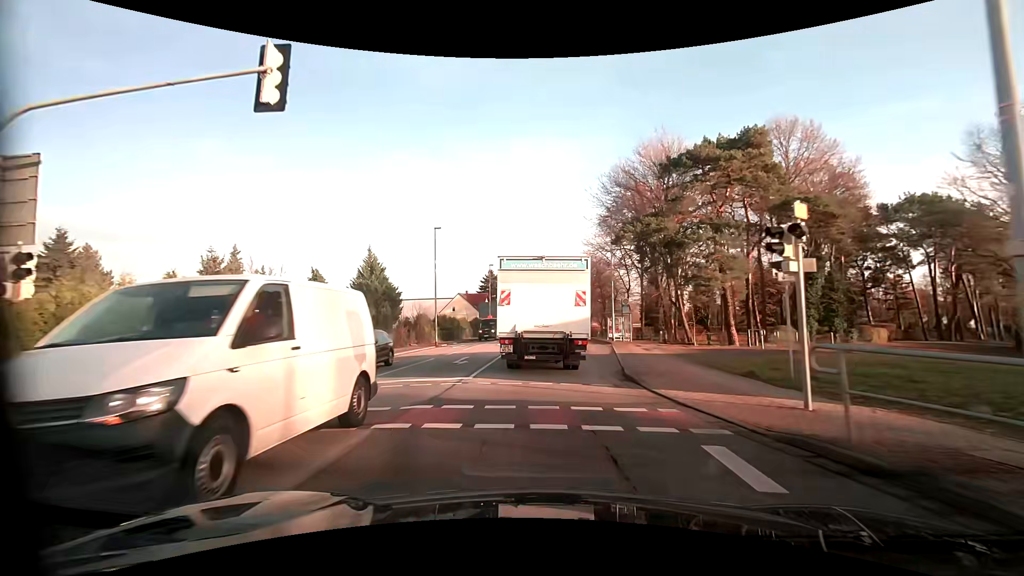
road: primary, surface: asphalt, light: Day
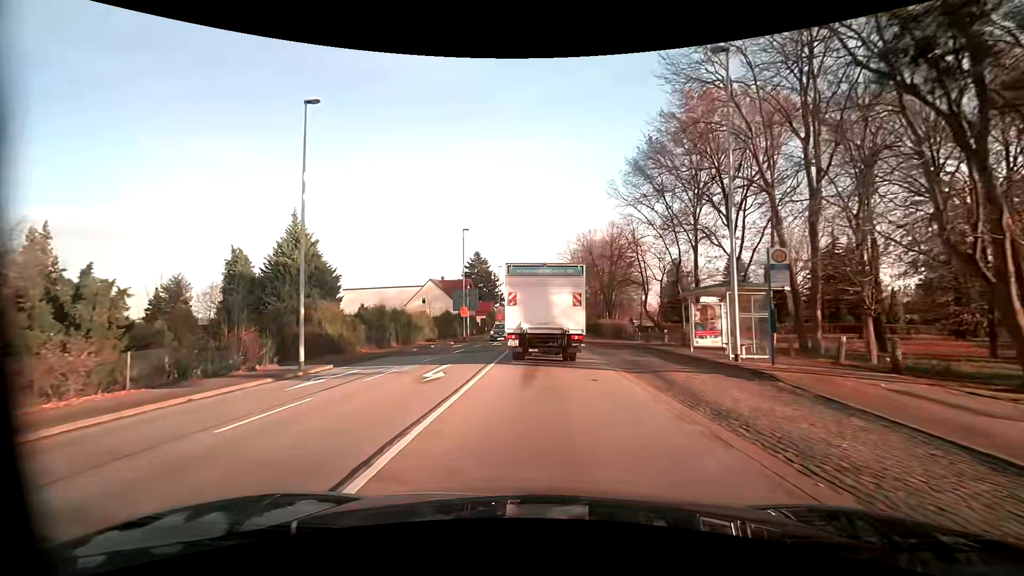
(-0.1, +25.4) m; 0°
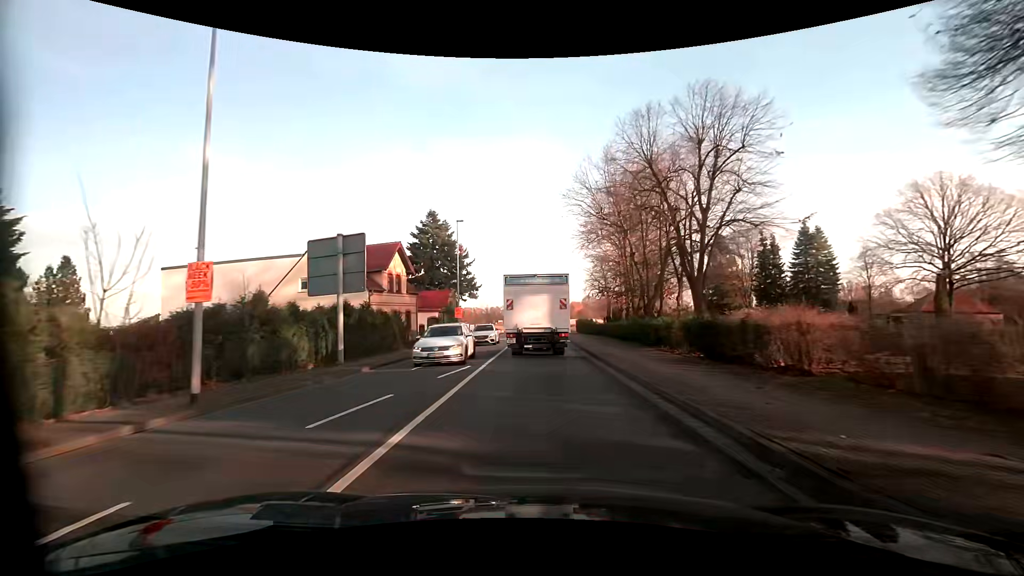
(+0.4, +36.2) m; 0°
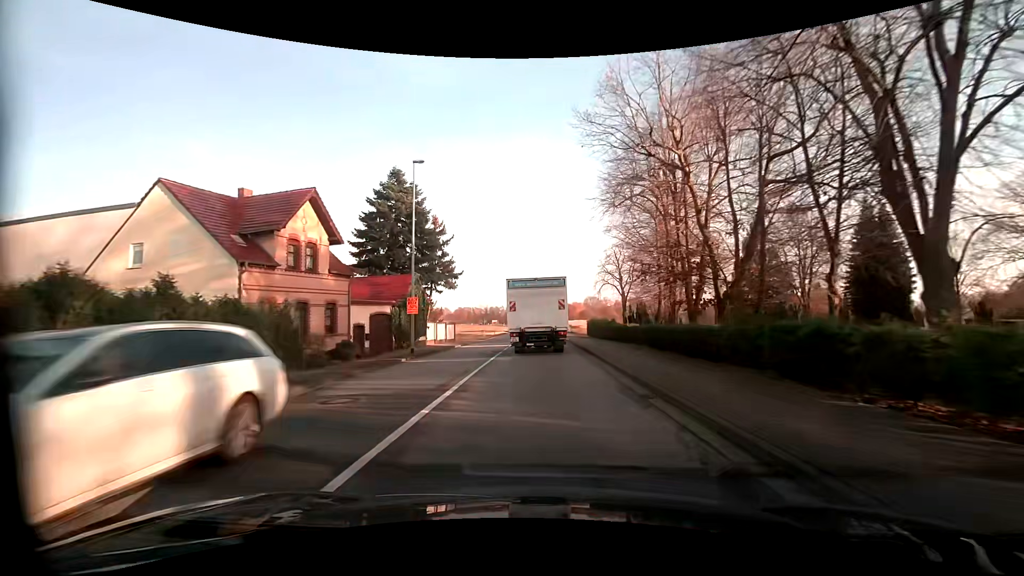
(+0.1, +15.6) m; 0°
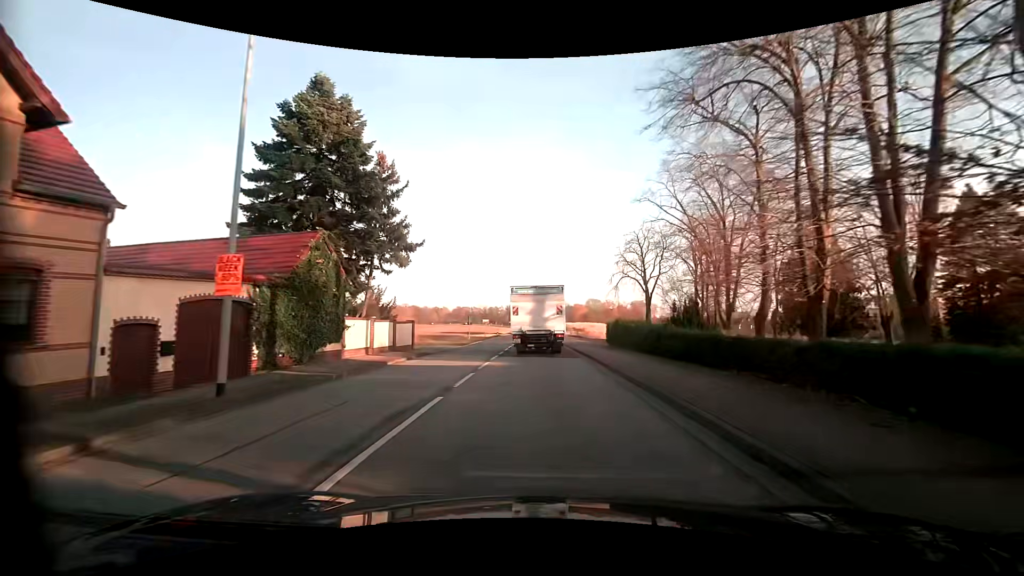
(0.0, +16.0) m; -1°
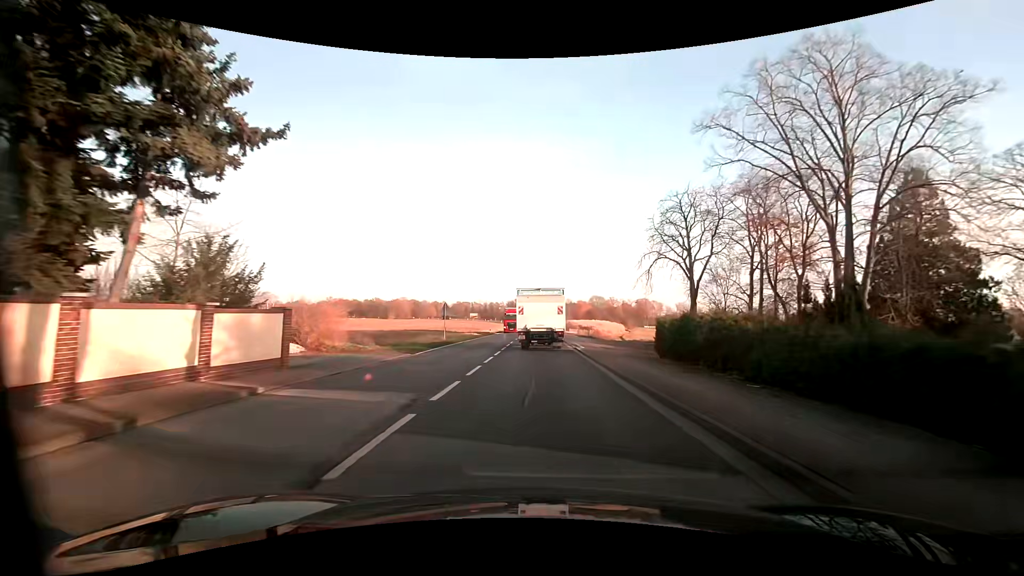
(+0.2, +16.4) m; 0°
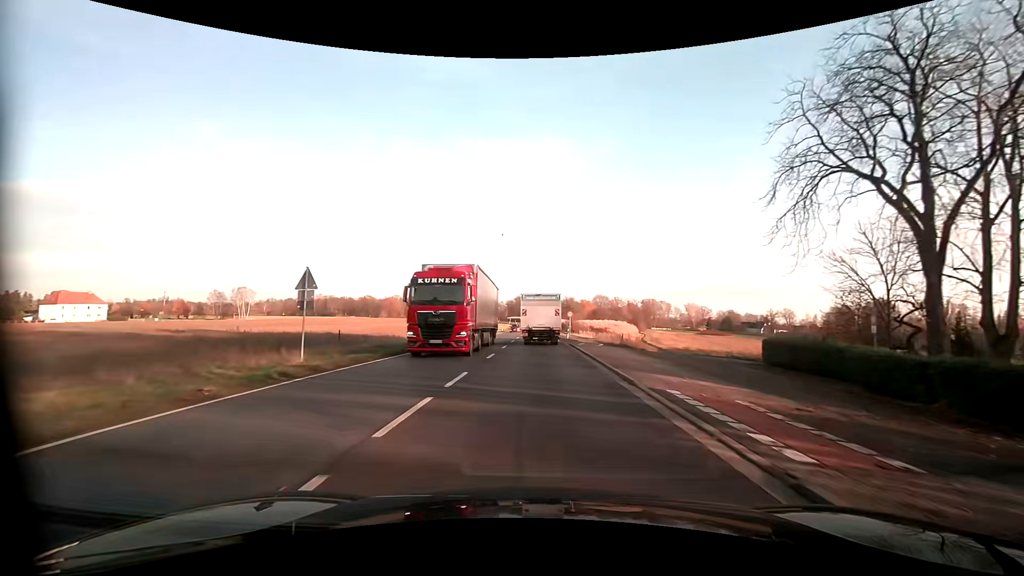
(+0.1, +25.7) m; 0°
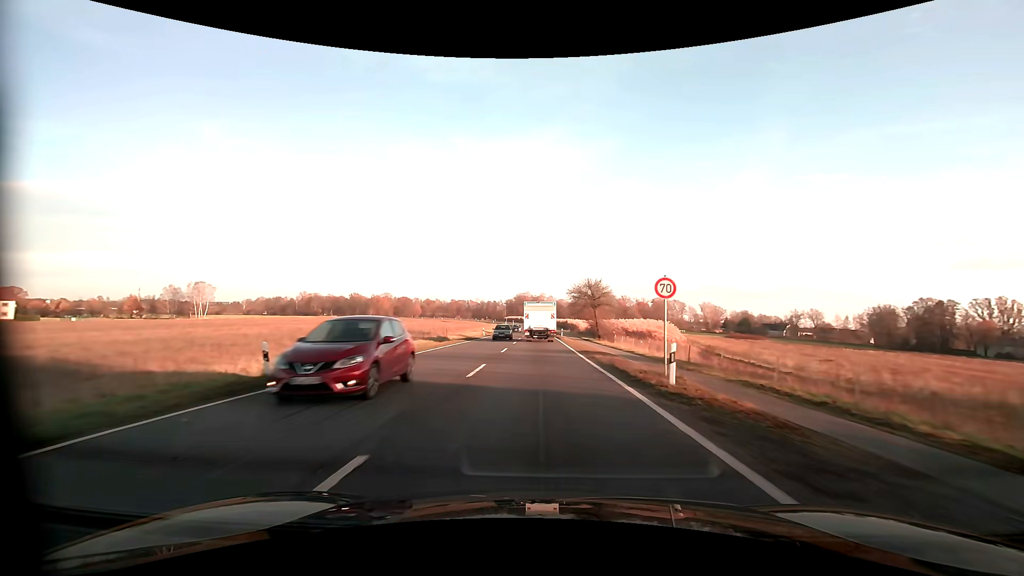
(-0.2, +36.7) m; 0°
(0, +10) (0, +20) (0, +30) (0, +40) (0, +50) (0, +60) (0, +70) (0, +80) (0, +90) (0, +100) m
